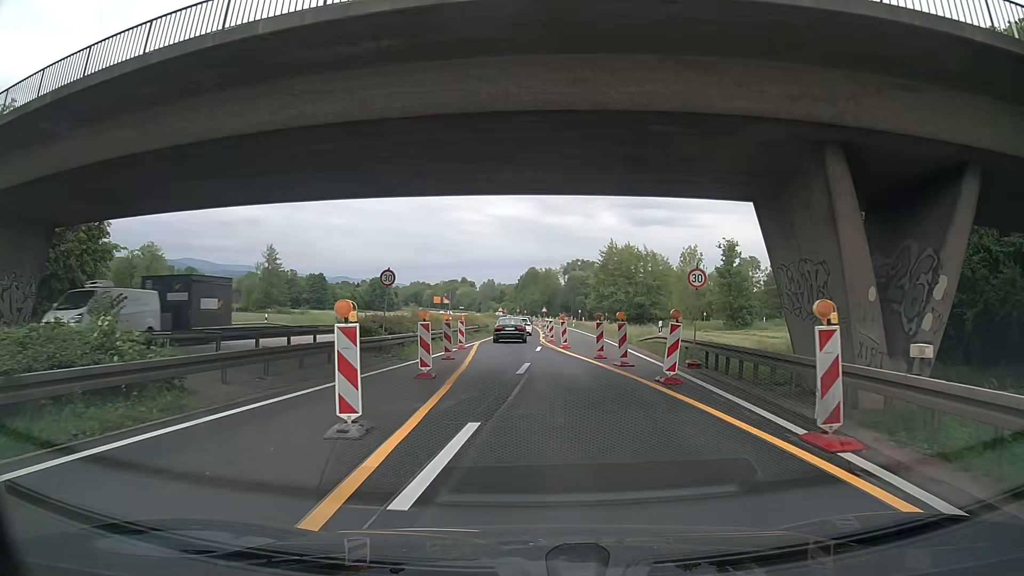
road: trunk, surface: asphalt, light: Day
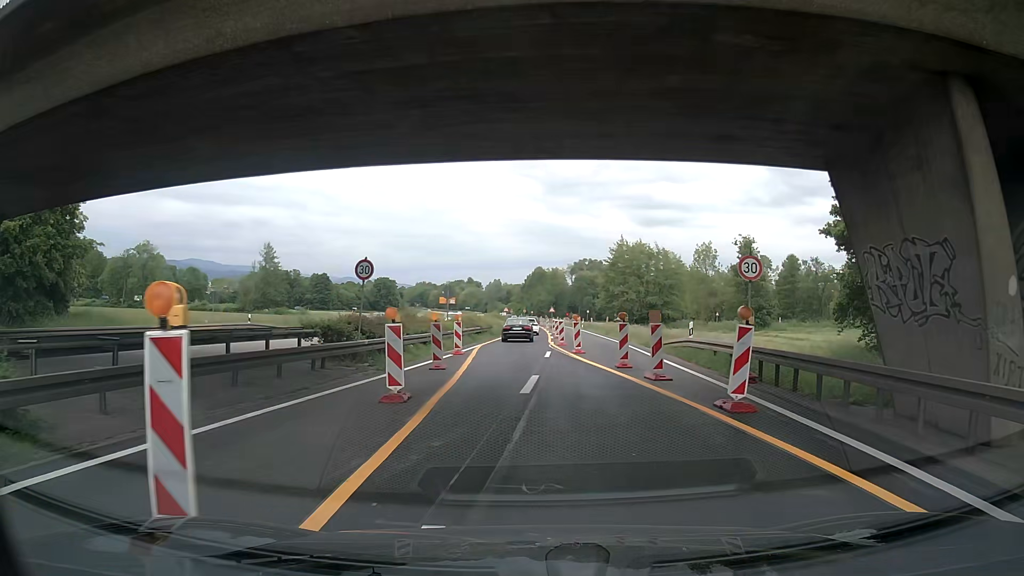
(0.0, +4.3) m; -1°
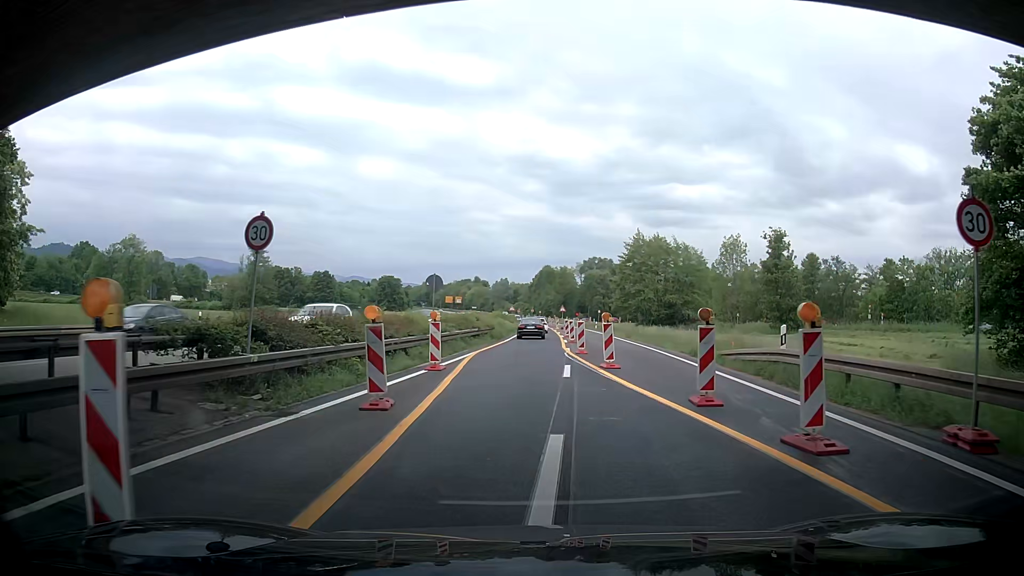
(-0.2, +8.4) m; -1°
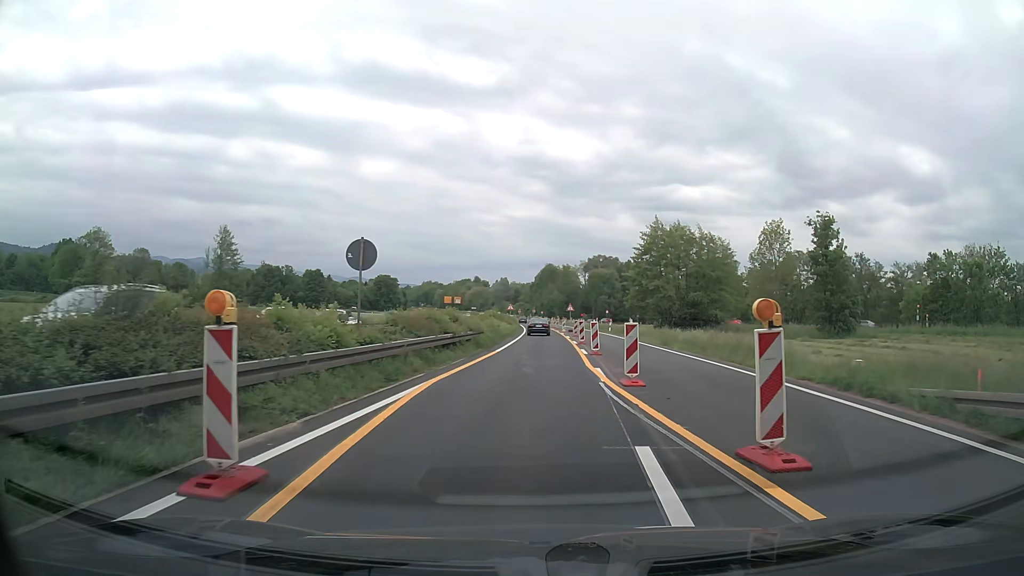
(-0.1, +12.9) m; 0°
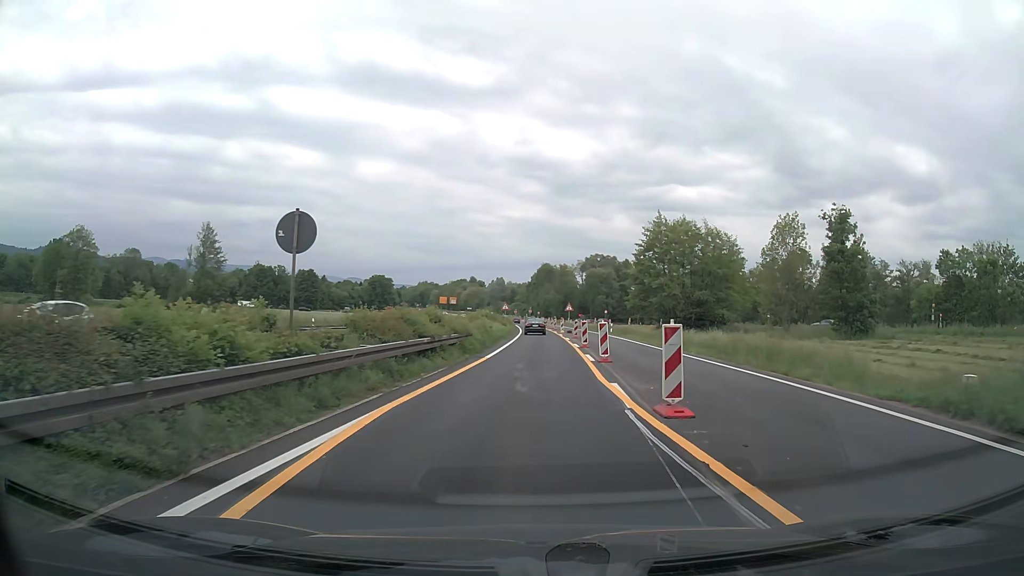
(0.0, +4.4) m; 0°
